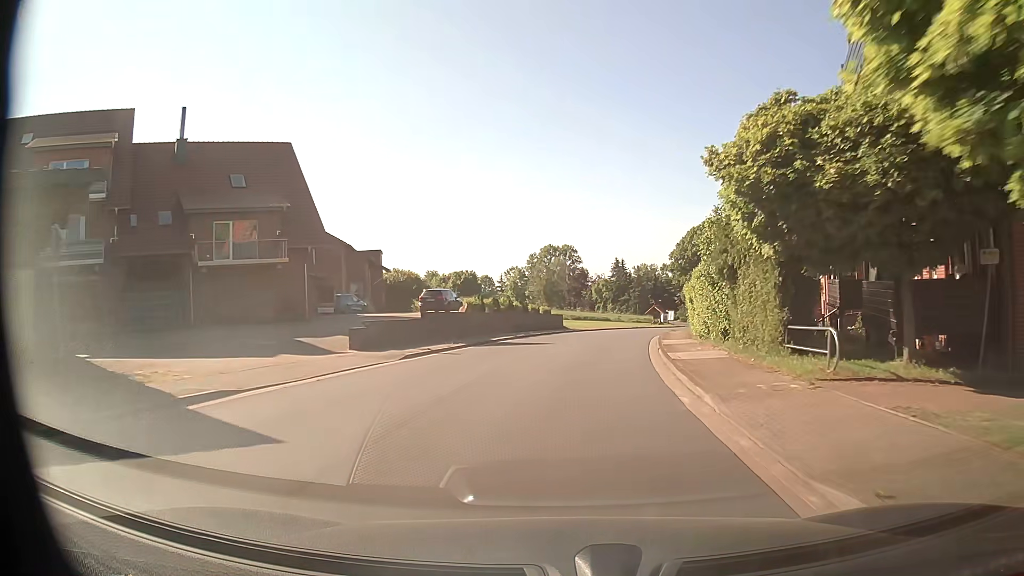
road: tertiary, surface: asphalt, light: Day
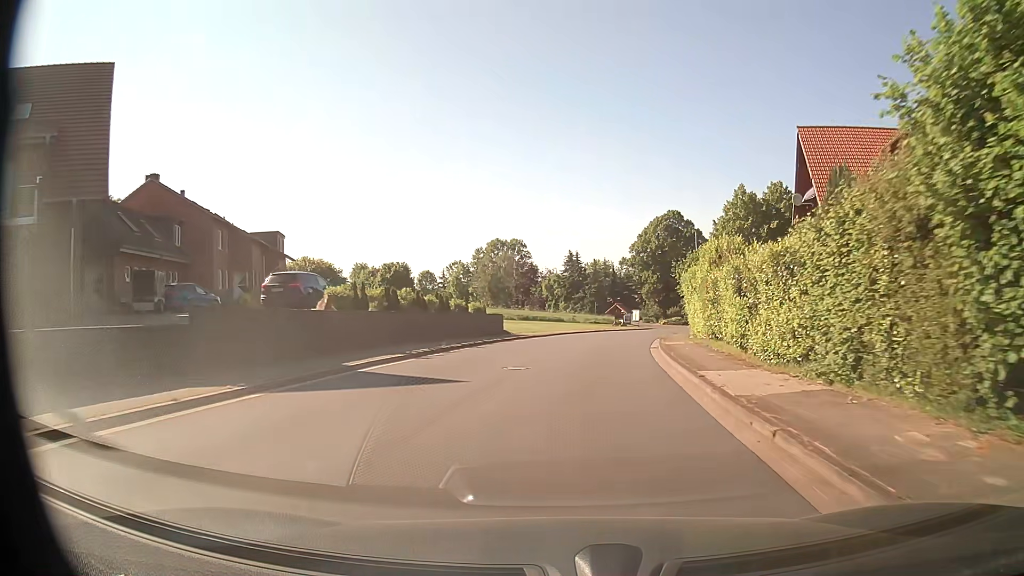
(+0.7, +16.4) m; +4°
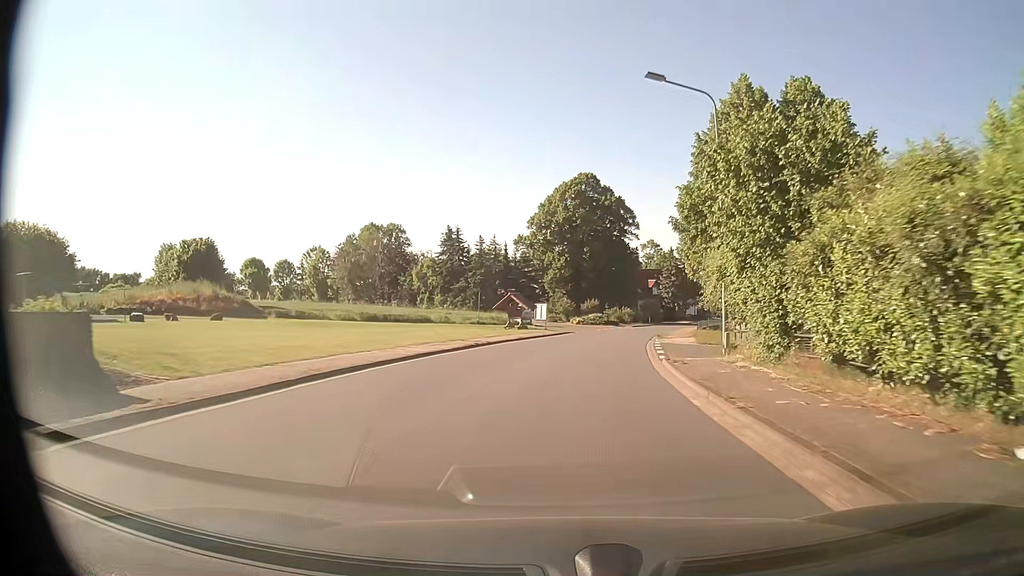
(+2.7, +32.7) m; +10°
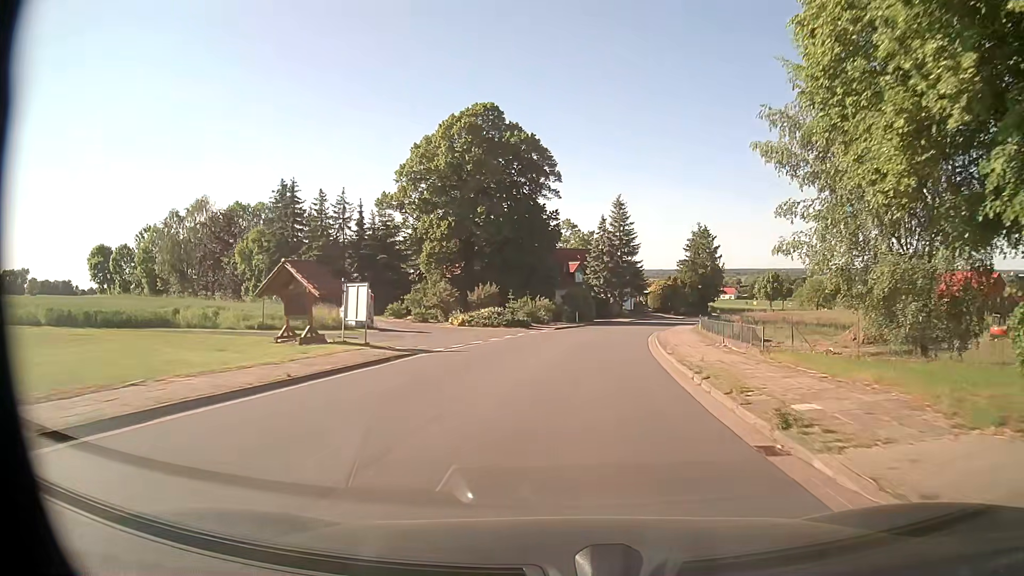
(+1.9, +32.7) m; +7°
(0, +10) (+1, +20) (+2, +30) (+4, +40) (+6, +50) (+9, +59) (+12, +69) (+15, +78) (+19, +87) (+23, +96) m
